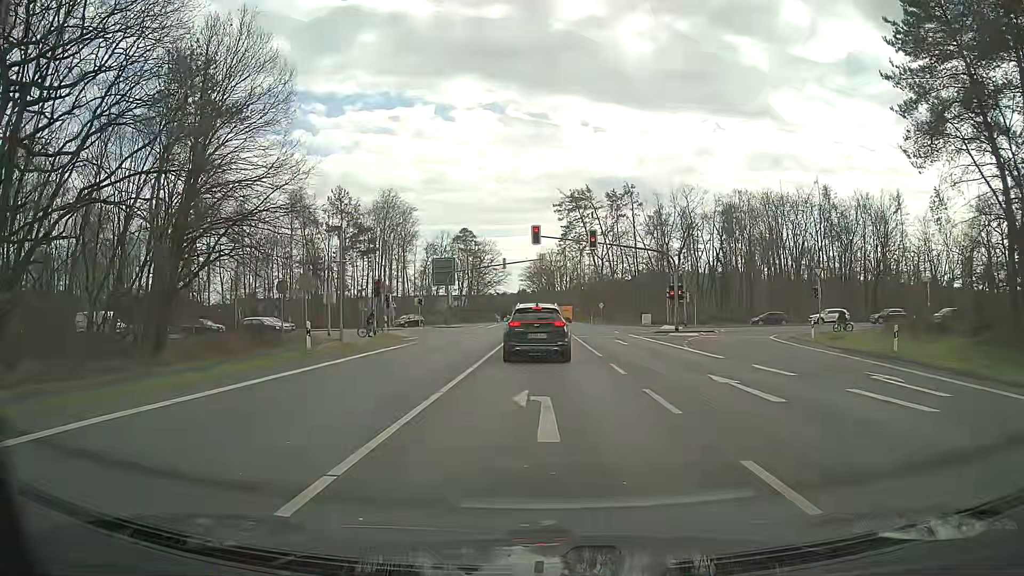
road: primary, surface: asphalt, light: Day
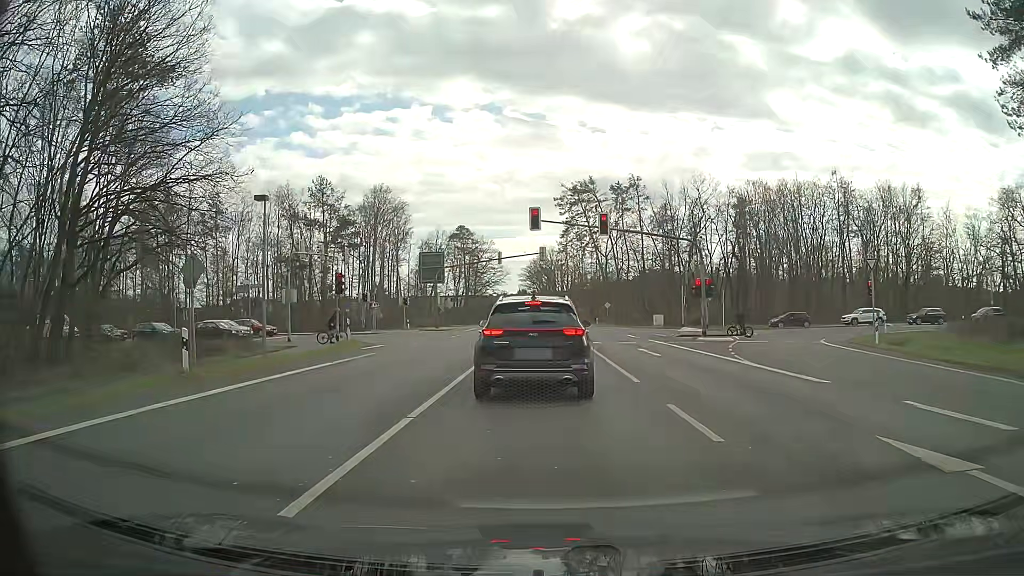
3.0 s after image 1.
(+0.4, +8.1) m; +1°
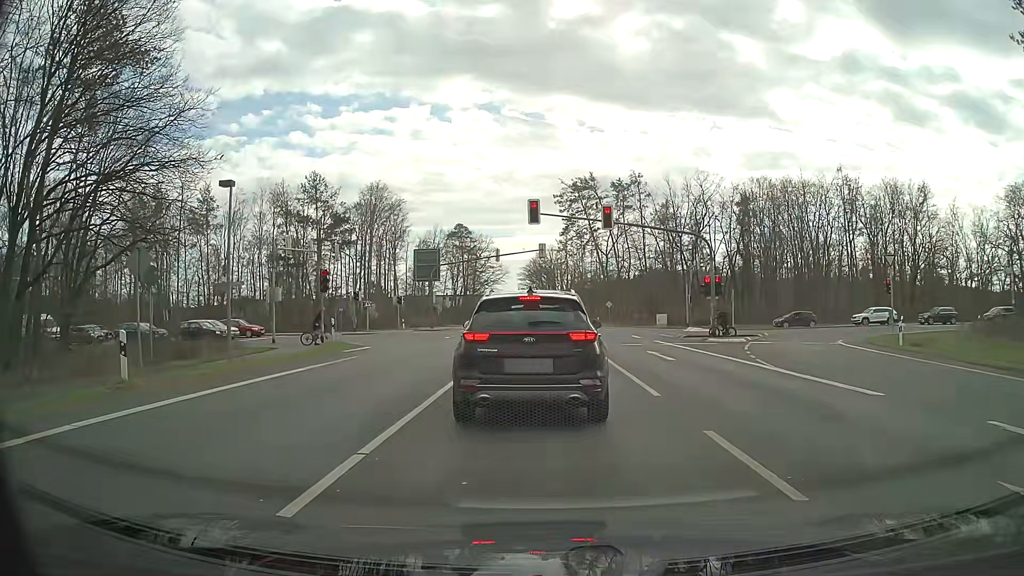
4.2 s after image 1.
(0.0, +2.3) m; -1°
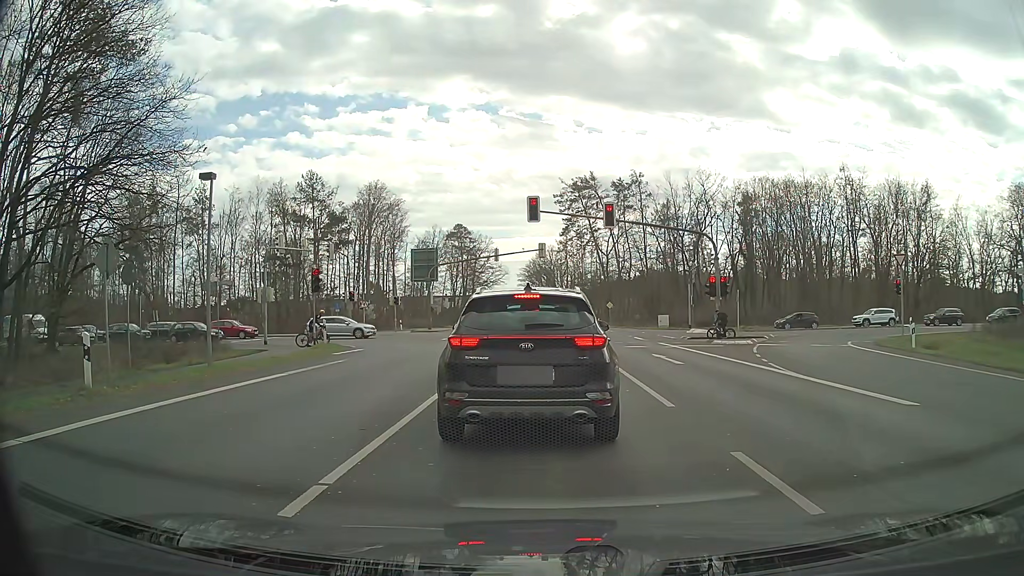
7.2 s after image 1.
(0.0, +1.2) m; 0°
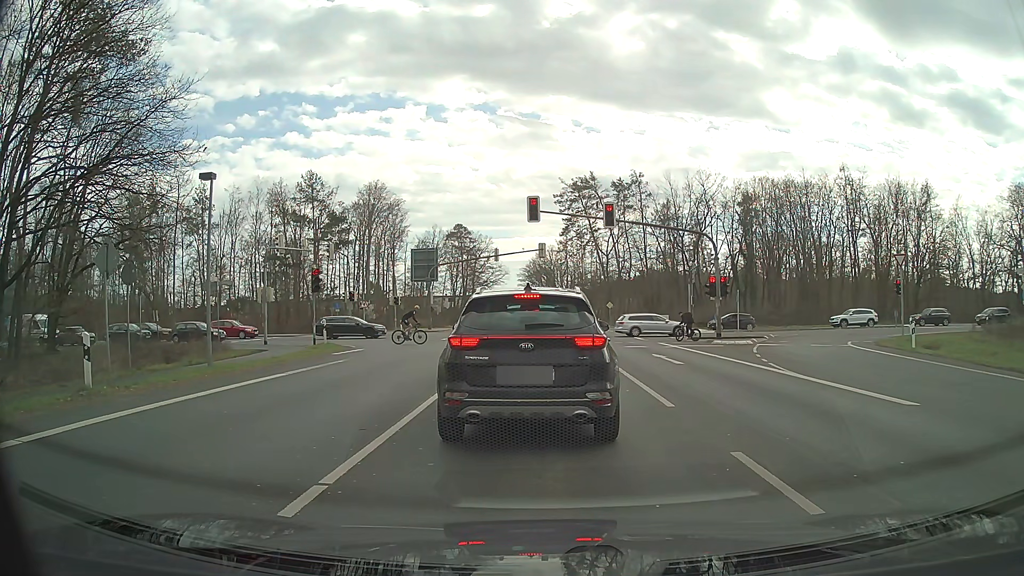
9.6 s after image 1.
(0.0, 0.0) m; 0°
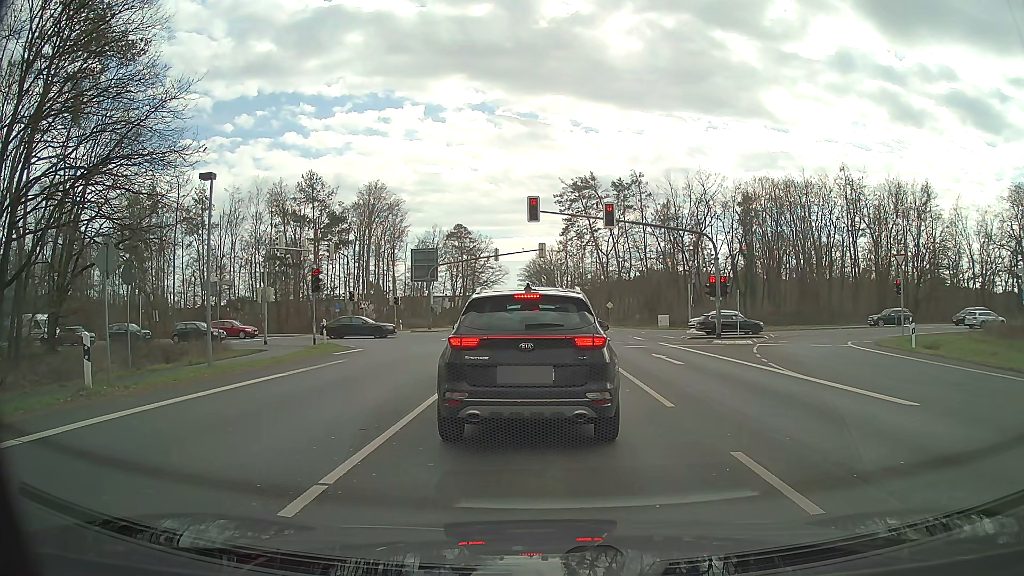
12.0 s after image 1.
(0.0, 0.0) m; 0°
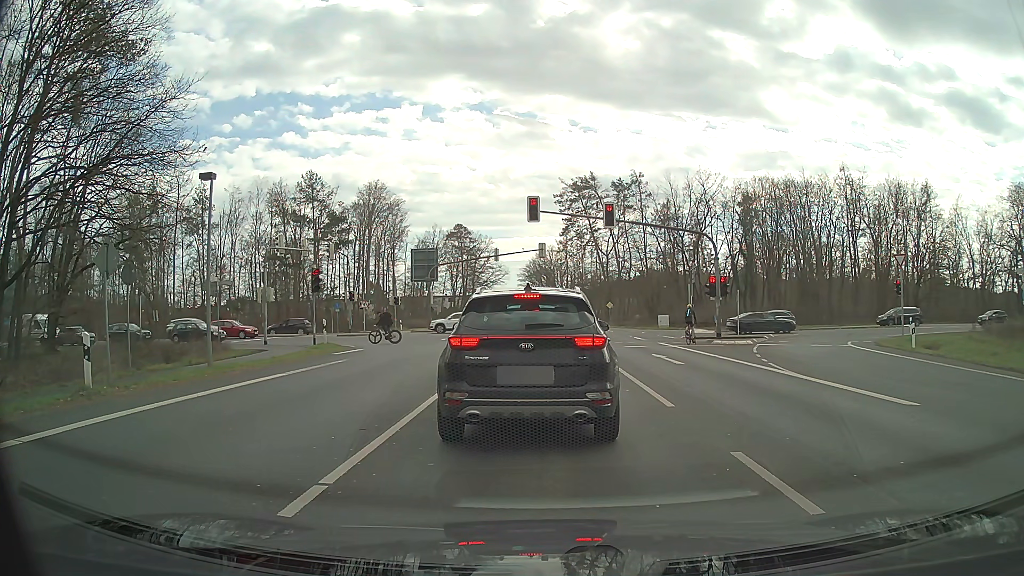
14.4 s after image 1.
(0.0, 0.0) m; 0°
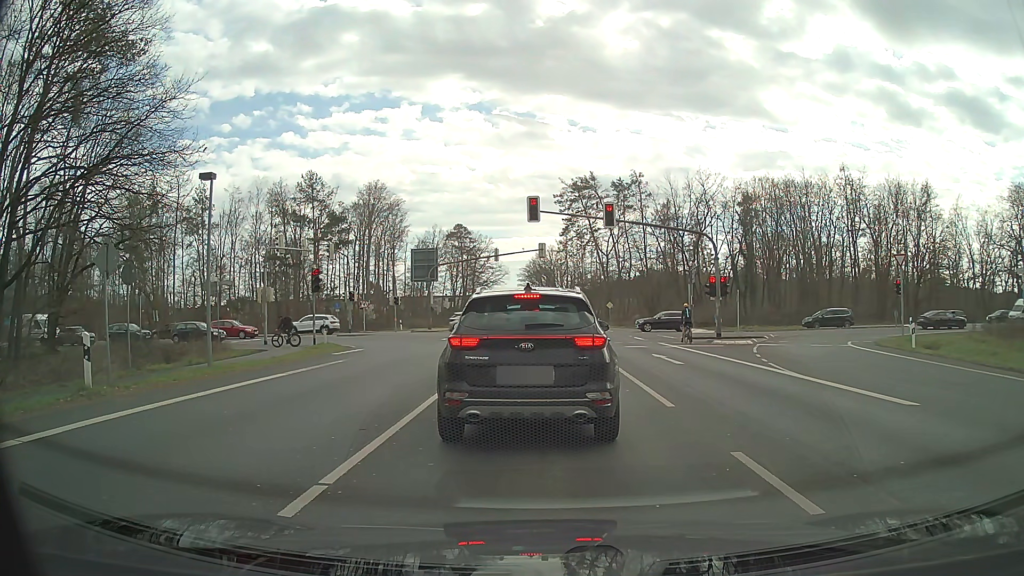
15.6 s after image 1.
(0.0, 0.0) m; 0°
(0, +10) (+1, +20) (+1, +30) (+1, +40) (-3, +49) (-10, +56) (-20, +58) (-30, +58) (-40, +58) (-50, +57) m
